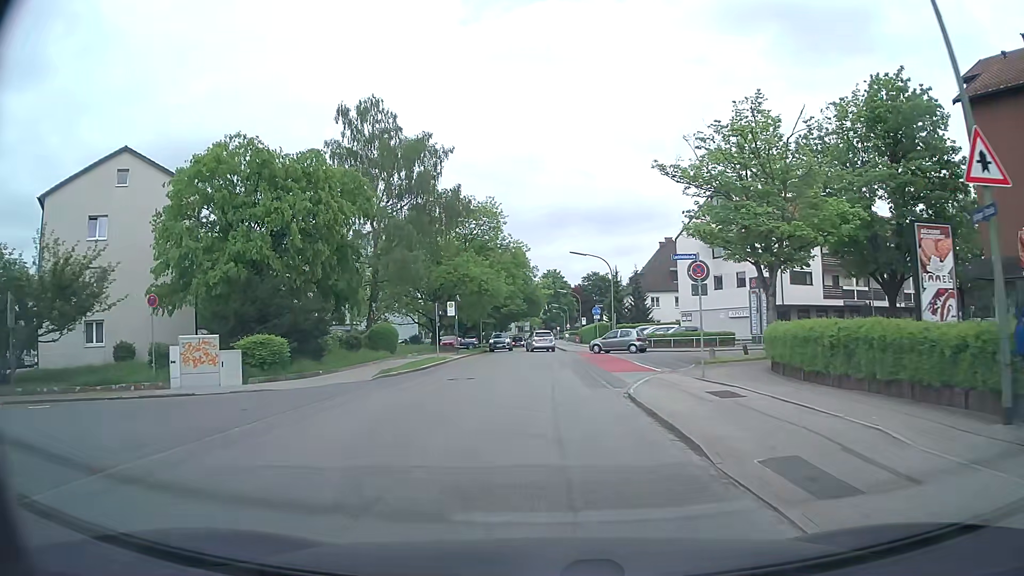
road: tertiary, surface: asphalt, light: Day
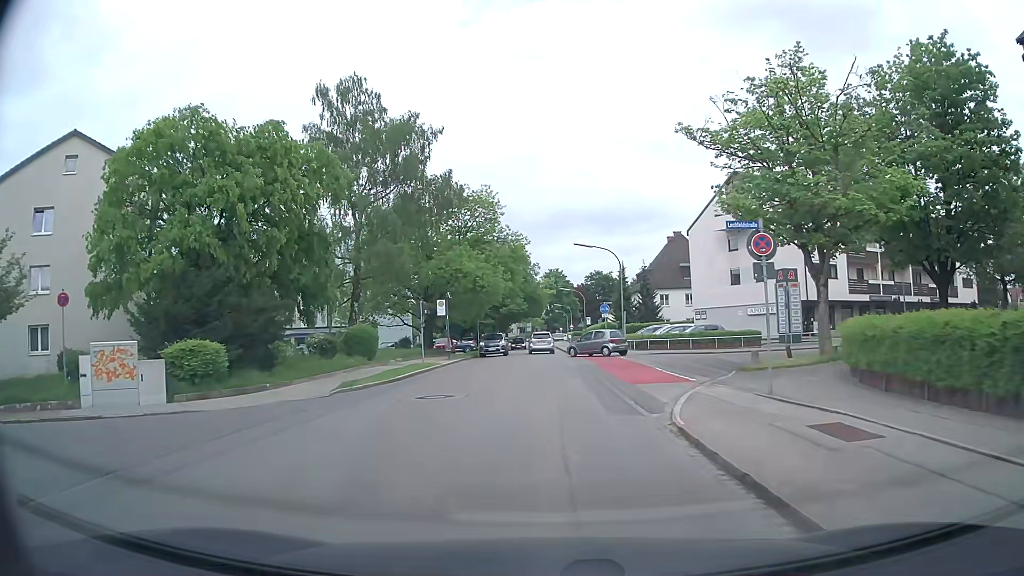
(0.0, +5.1) m; 0°
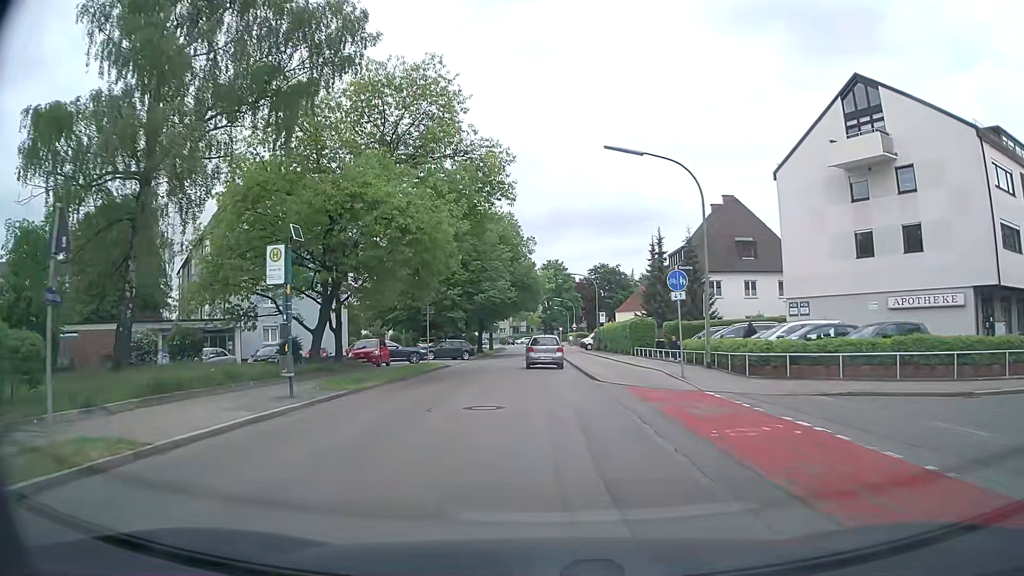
(-0.1, +24.7) m; 0°
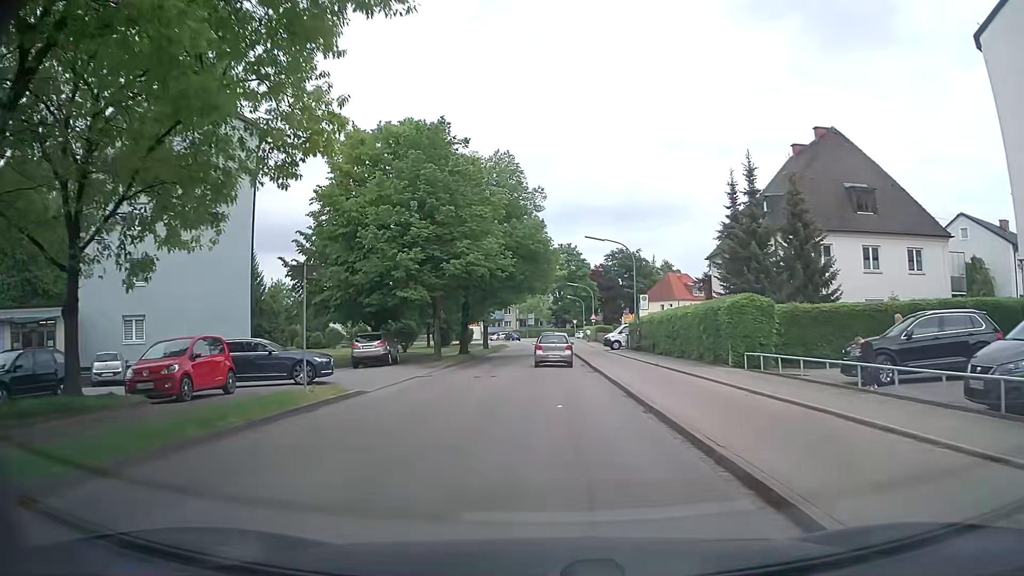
(-0.3, +20.1) m; -1°
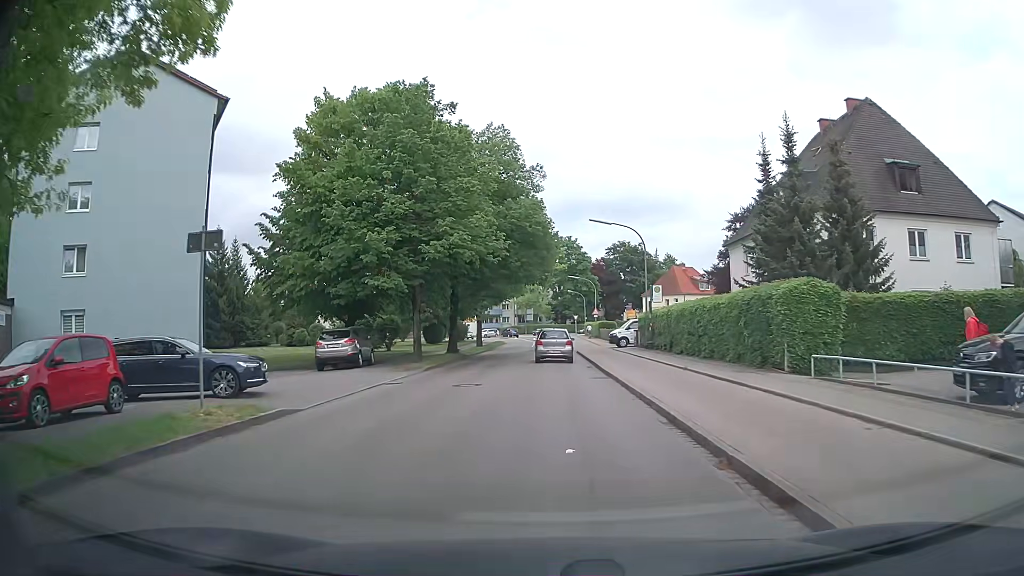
(0.0, +5.2) m; -1°
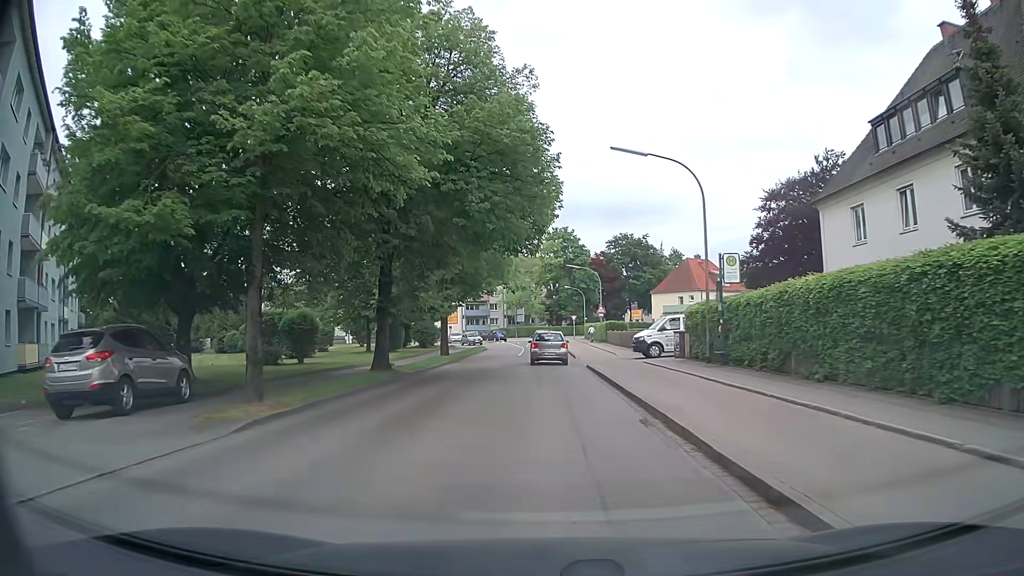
(+0.2, +15.9) m; +1°
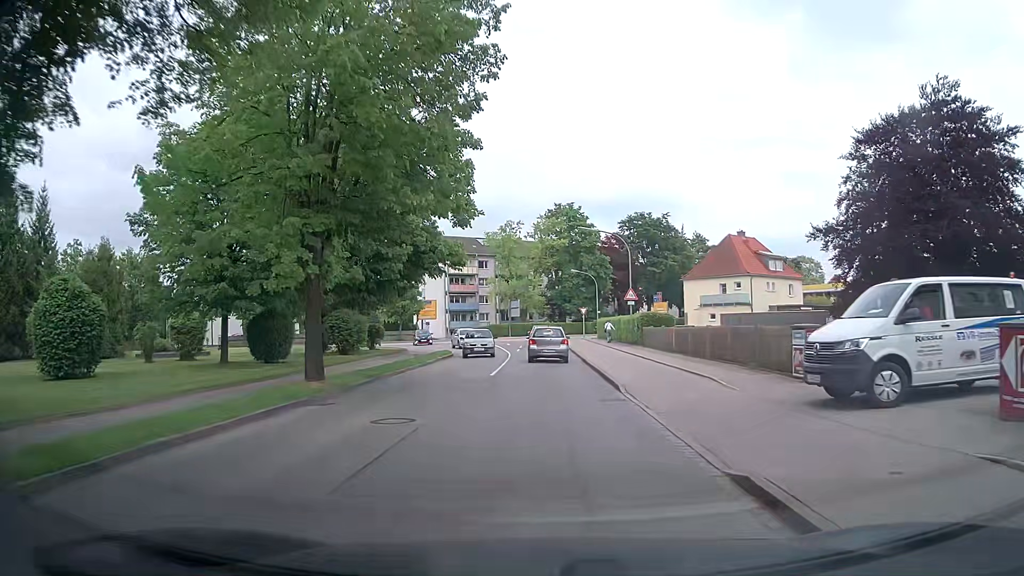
(+0.1, +22.1) m; 0°
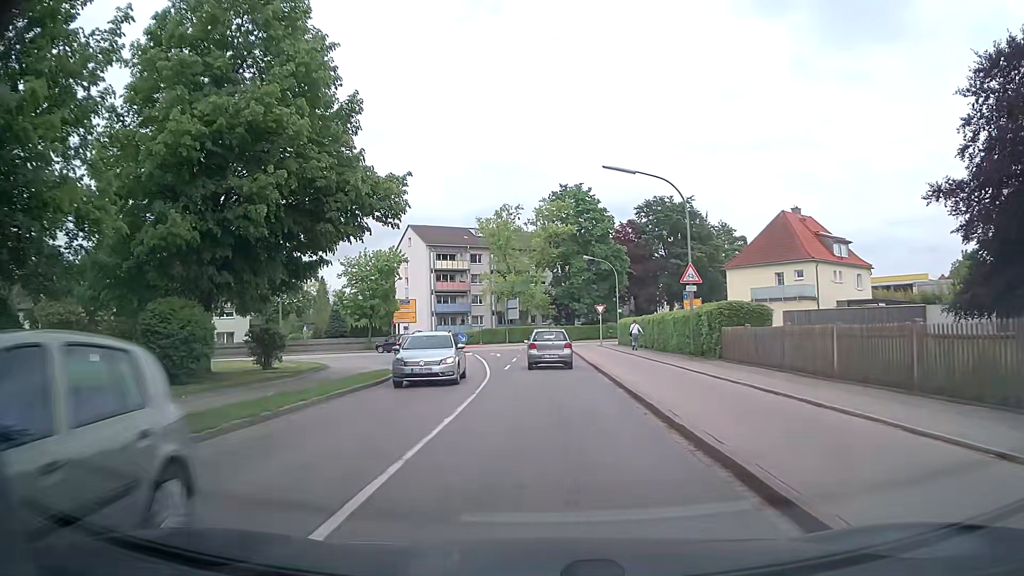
(-0.1, +16.4) m; -1°
(0, +10) (0, +20) (0, +30) (0, +40) (0, +50) (0, +60) (+6, +68) (+14, +74) (+22, +80) (+31, +85) m
